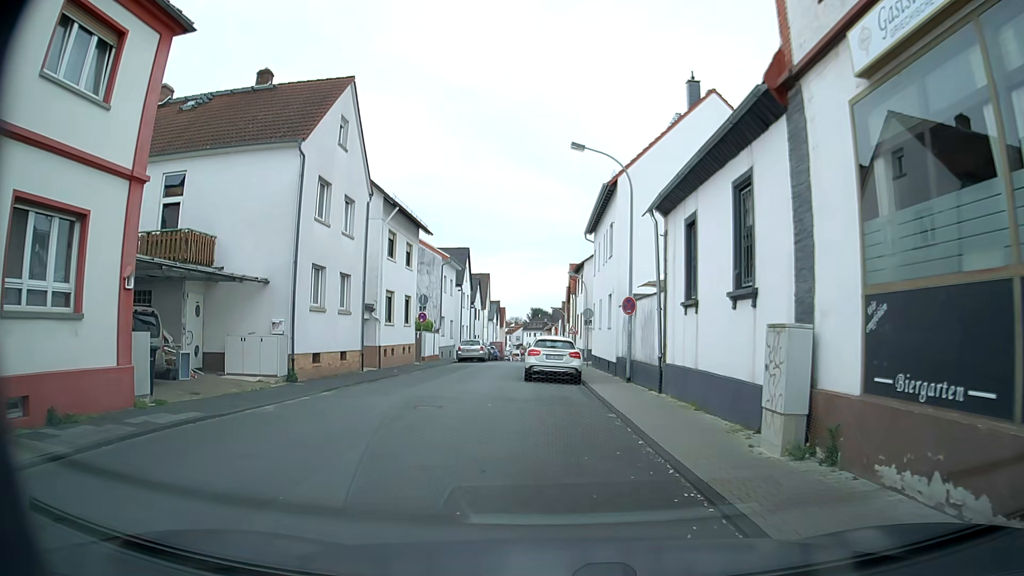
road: residential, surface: asphalt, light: Day
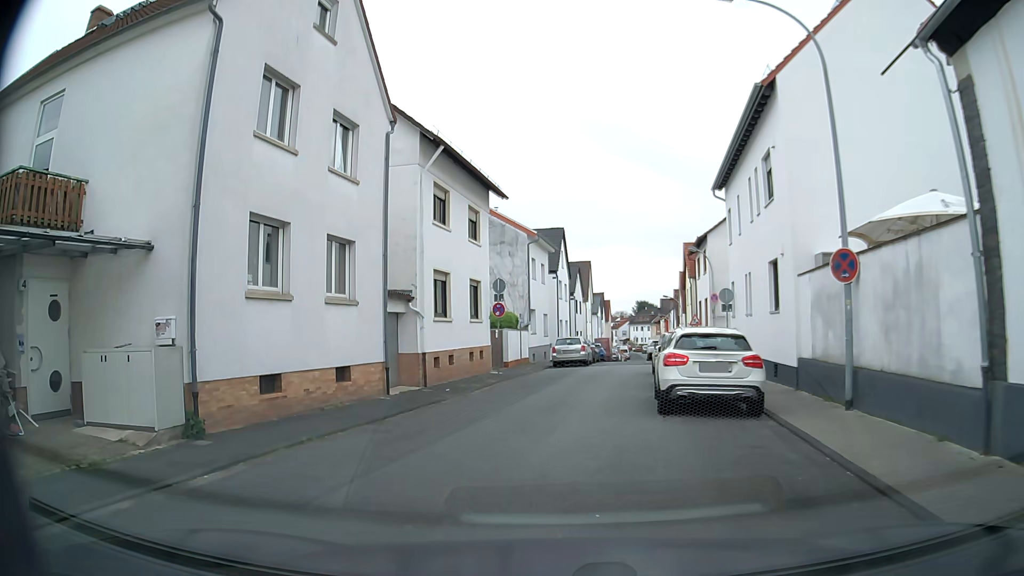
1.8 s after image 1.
(-0.3, +10.3) m; -7°
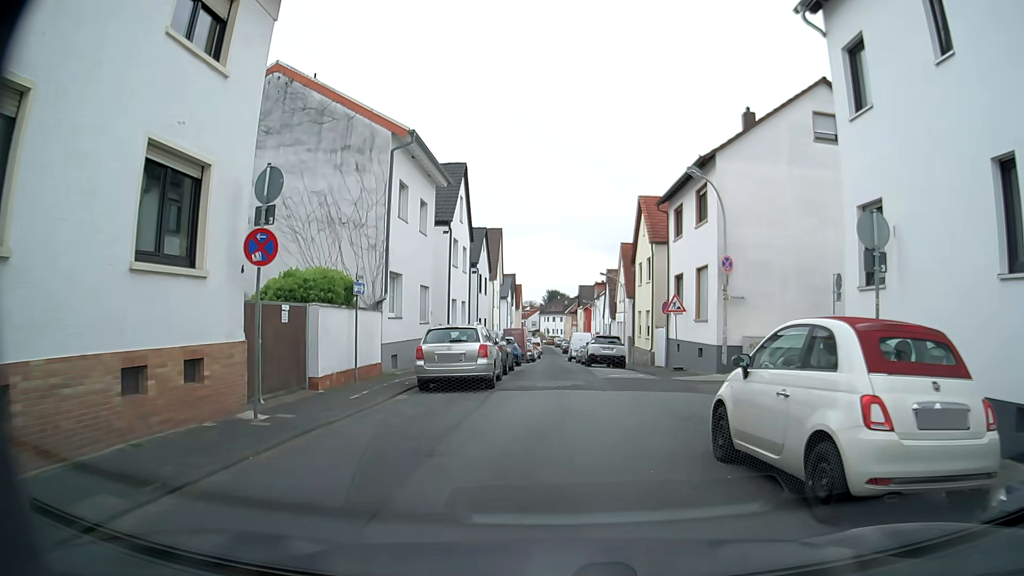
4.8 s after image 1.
(+0.5, +17.4) m; +7°
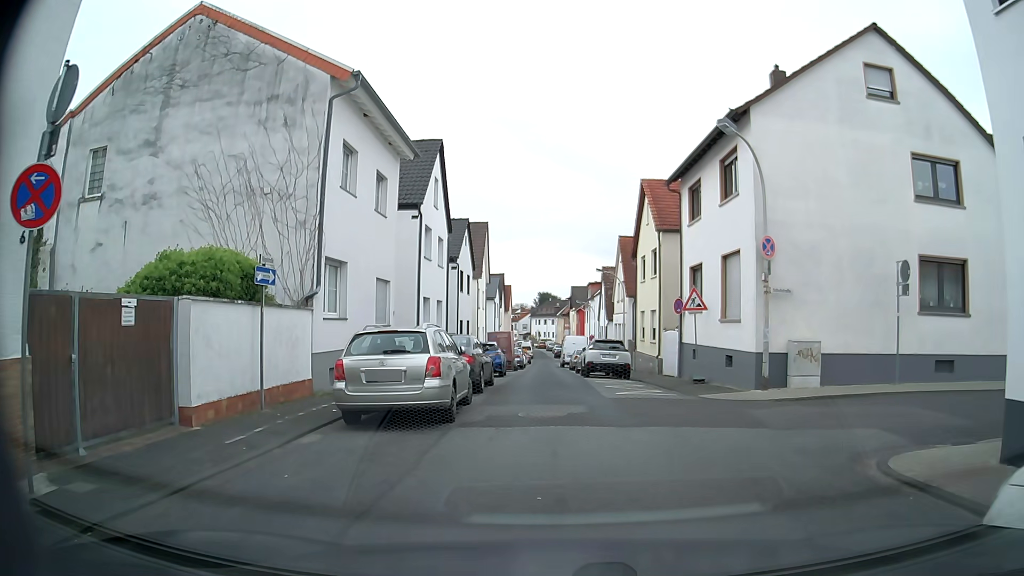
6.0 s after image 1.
(+0.1, +4.9) m; 0°
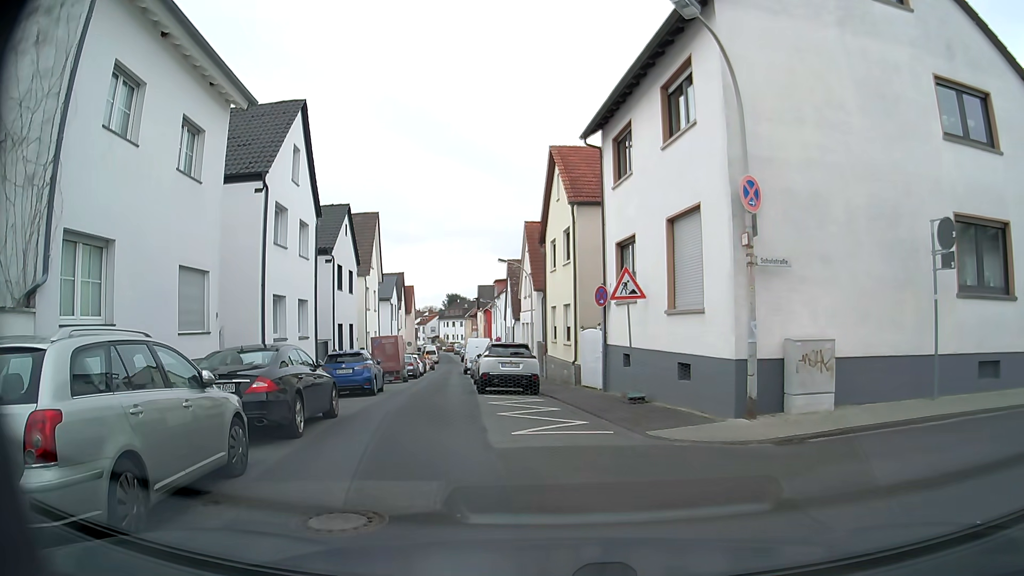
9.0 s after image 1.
(+0.7, +6.0) m; +10°
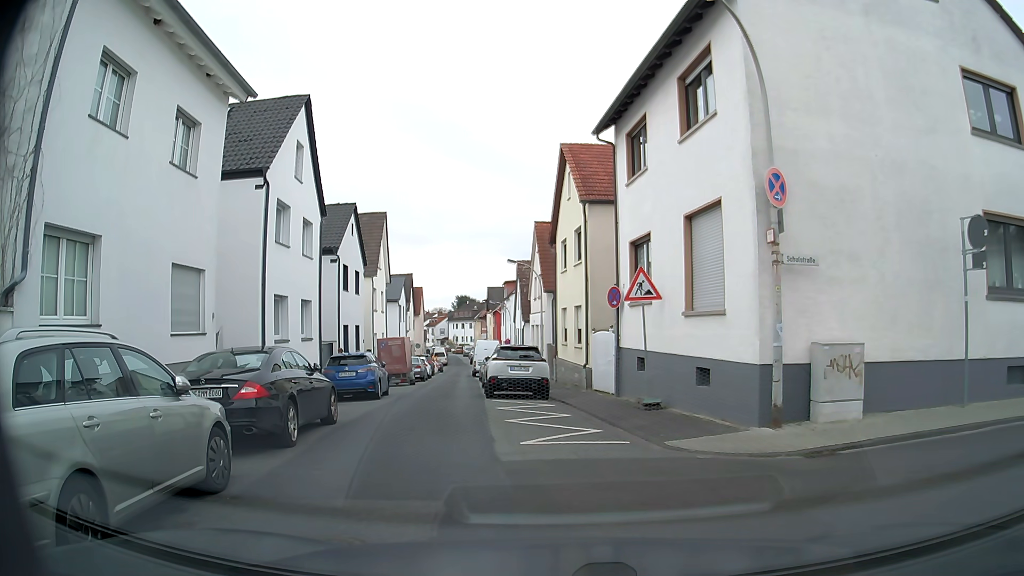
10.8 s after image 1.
(0.0, +0.7) m; 0°
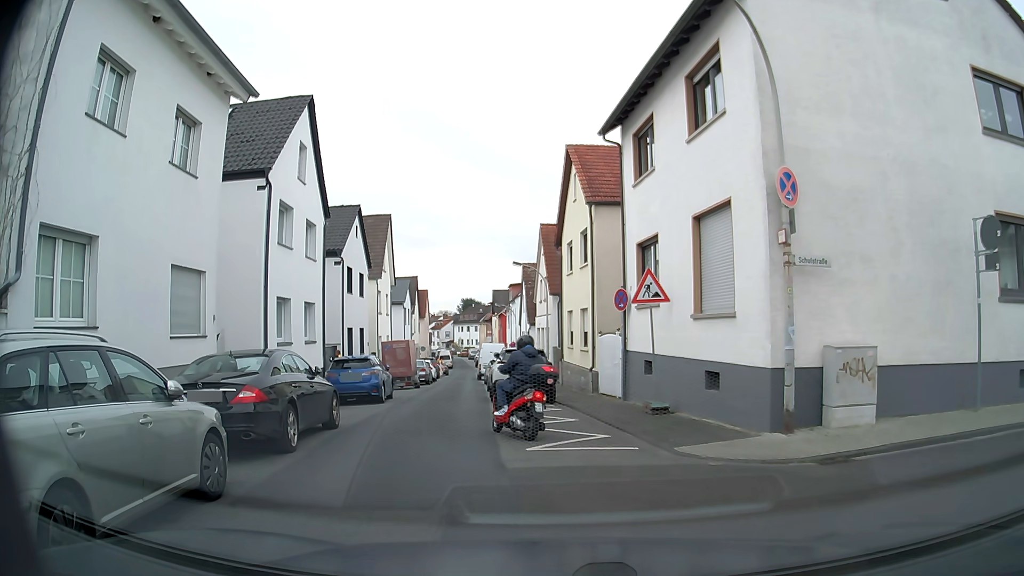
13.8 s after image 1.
(0.0, +0.3) m; 0°
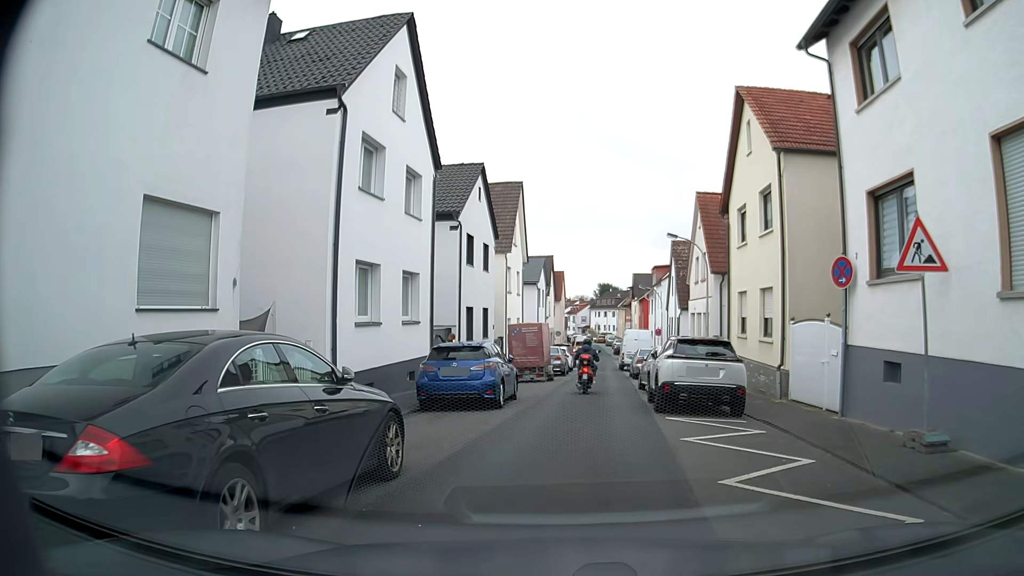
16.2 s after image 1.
(-0.8, +5.7) m; -12°
